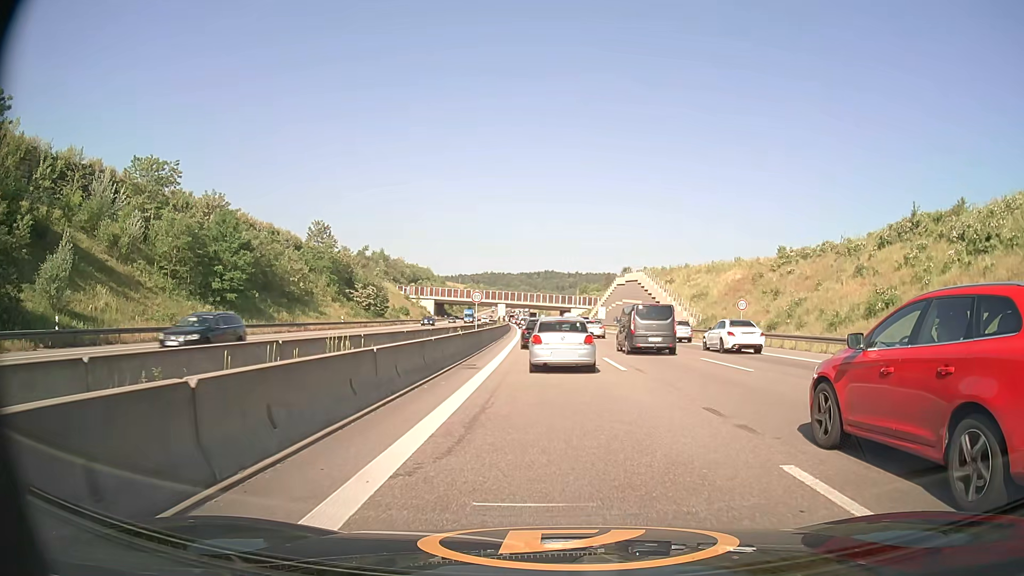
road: motorway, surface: asphalt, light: Day
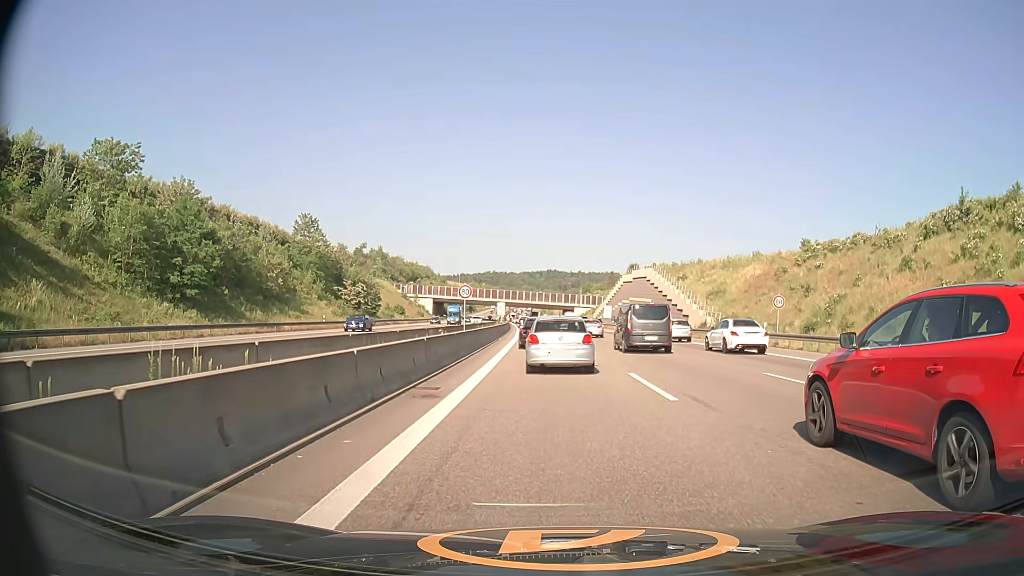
(0.0, +7.0) m; 0°
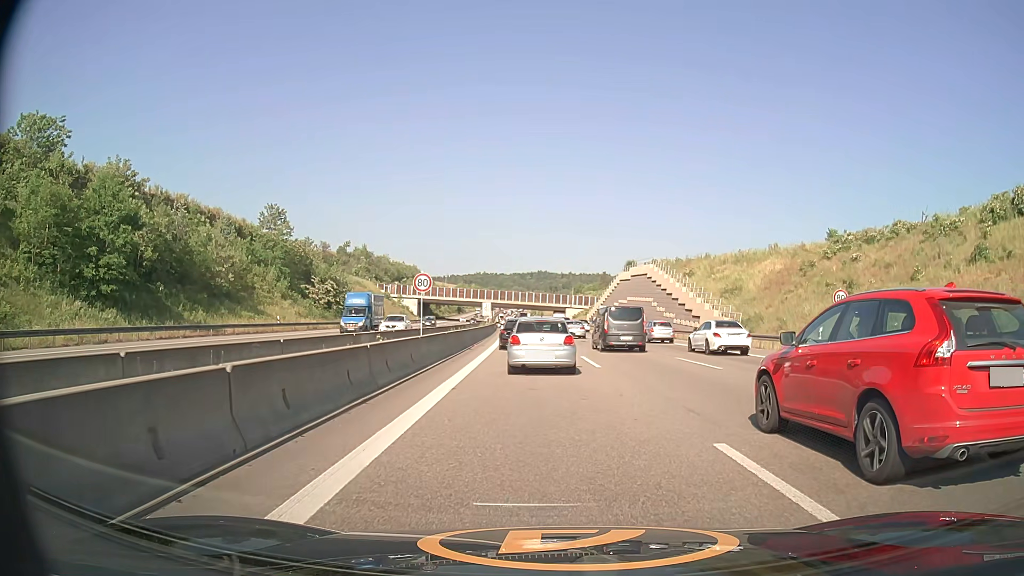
(0.0, +9.7) m; 0°
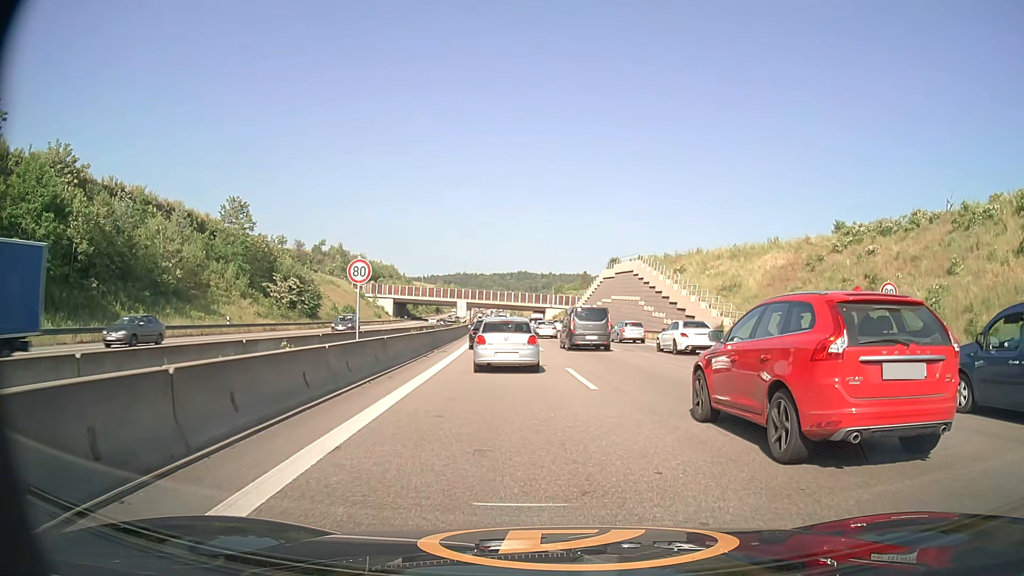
(+0.1, +6.2) m; +2°
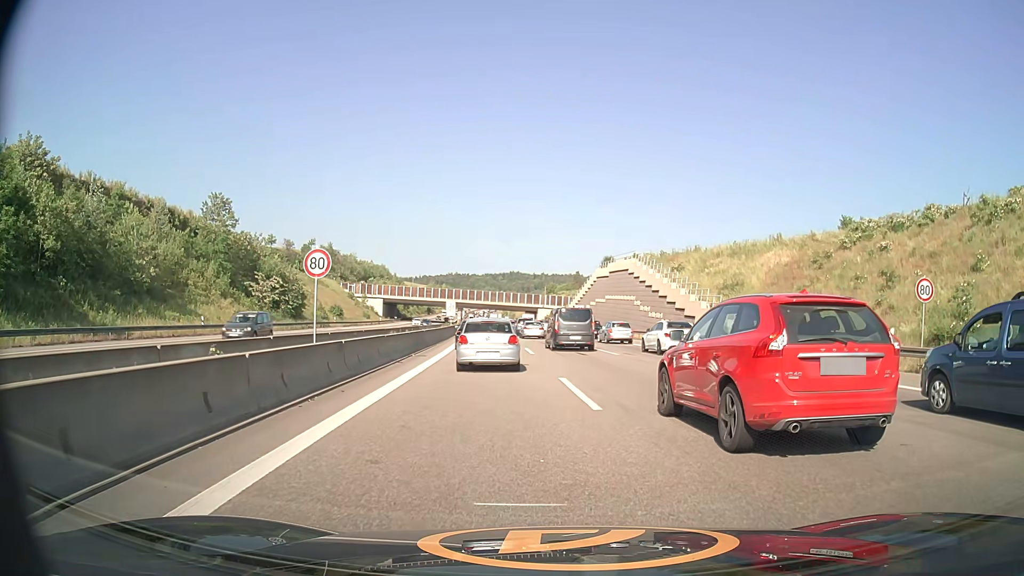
(0.0, +3.1) m; 0°
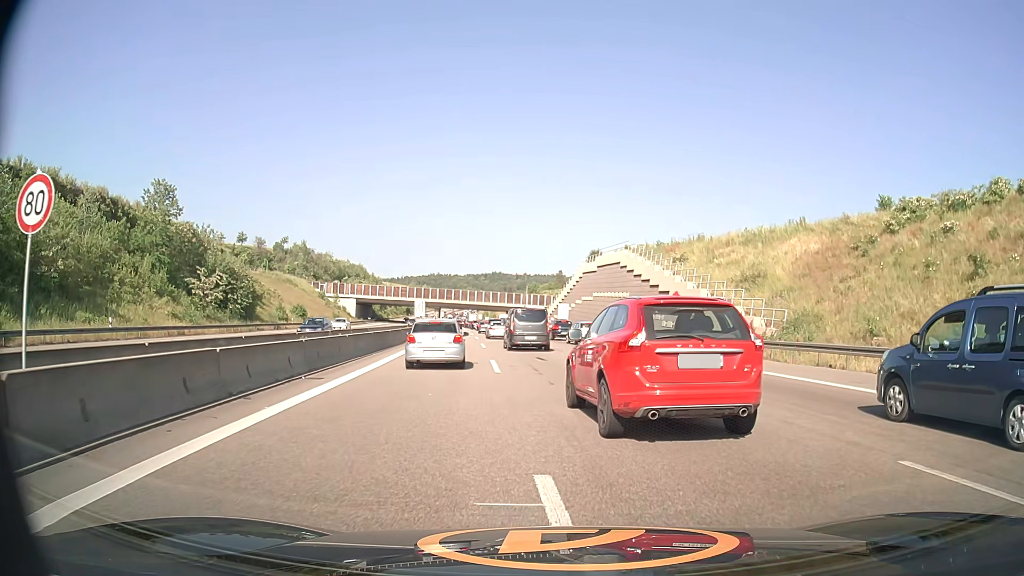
(+0.2, +10.3) m; +2°
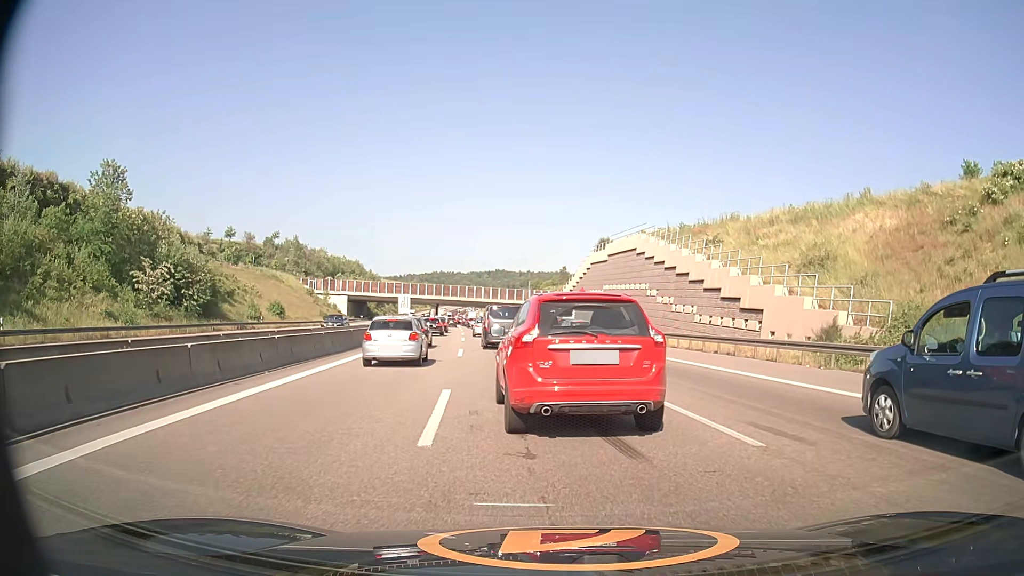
(0.0, +10.9) m; 0°
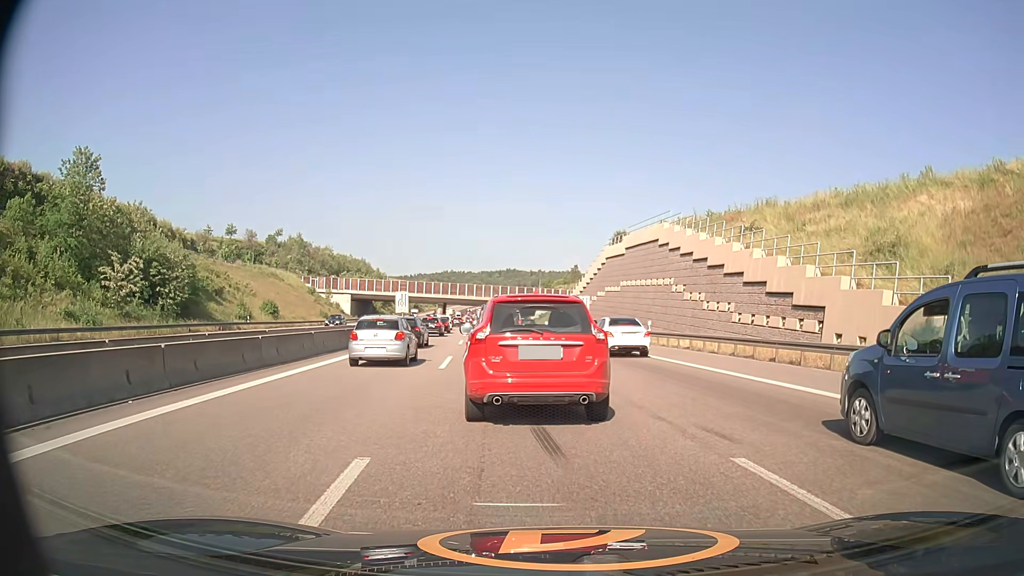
(0.0, +6.4) m; -1°
